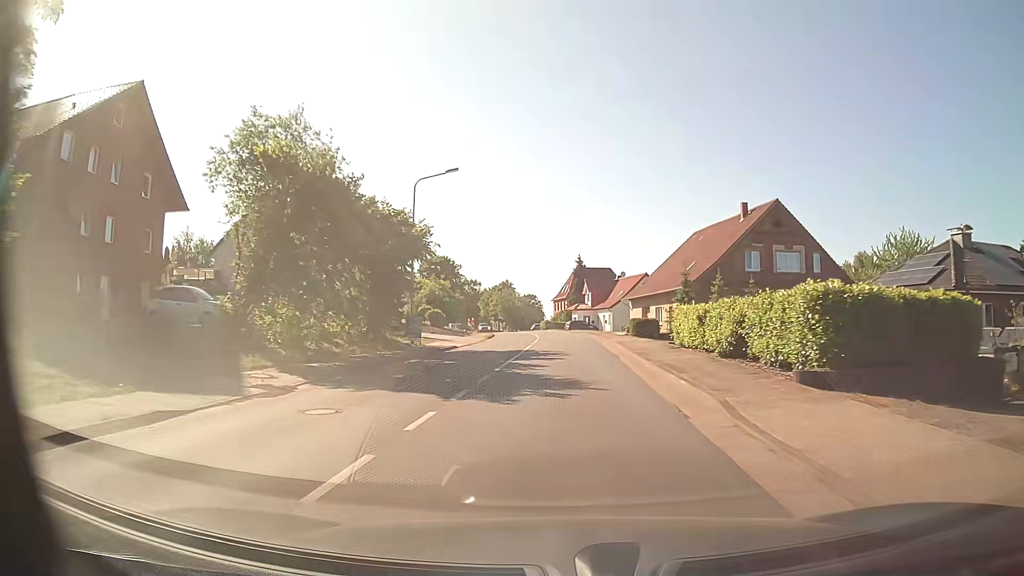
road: tertiary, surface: asphalt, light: Day
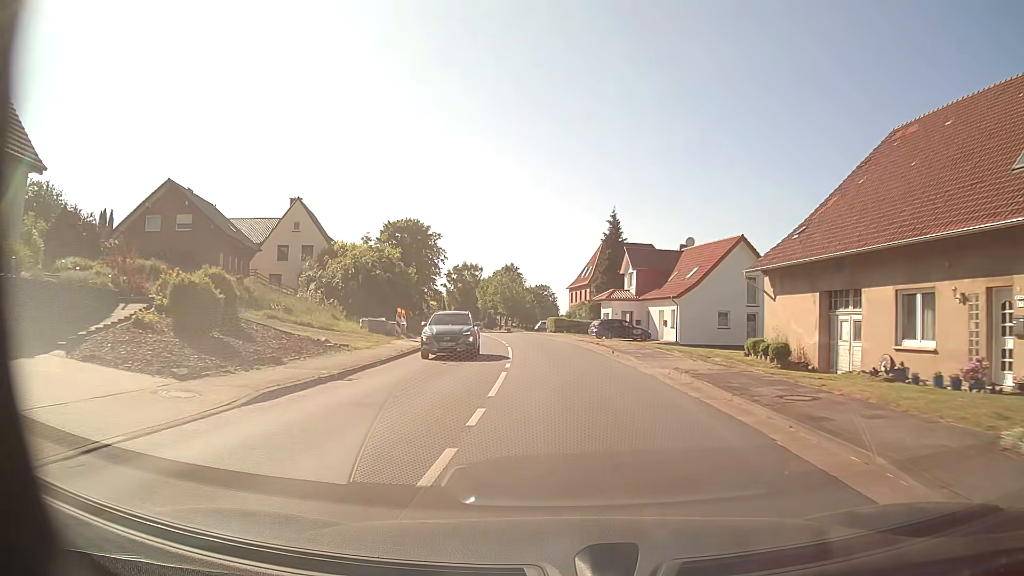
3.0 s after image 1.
(-0.2, +40.7) m; -1°
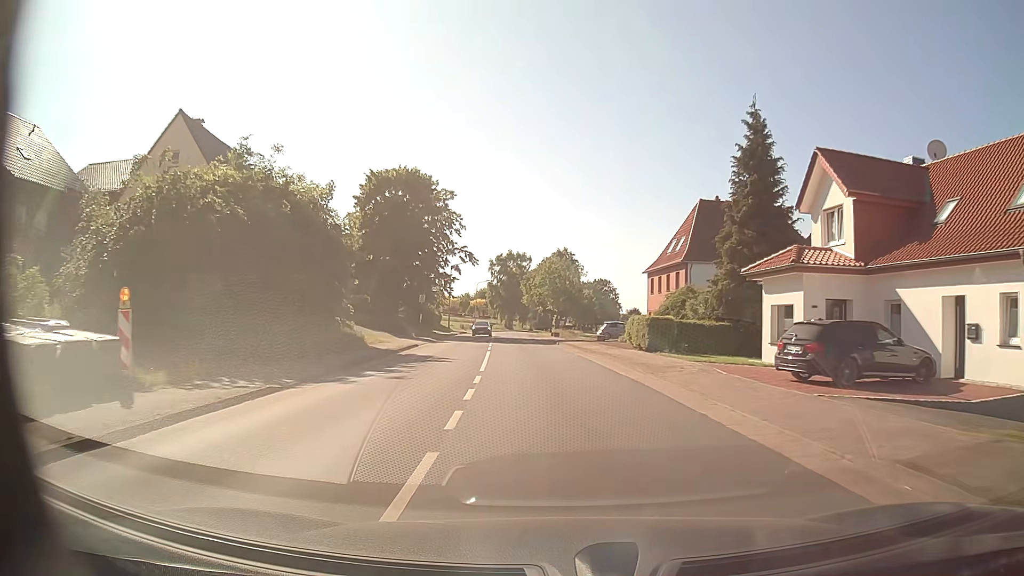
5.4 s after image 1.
(-1.3, +32.6) m; -5°
(0, +10) (-1, +20) (-1, +30) (-2, +40) (-3, +50) (-4, +60) (-4, +70) (-5, +80) (-6, +90) (-6, +100) m
